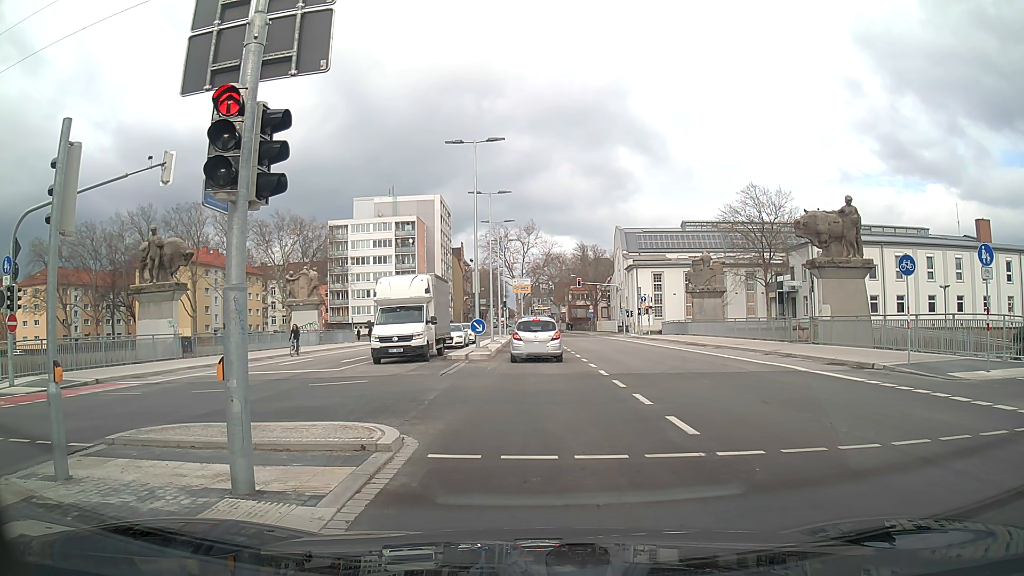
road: secondary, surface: asphalt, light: Day
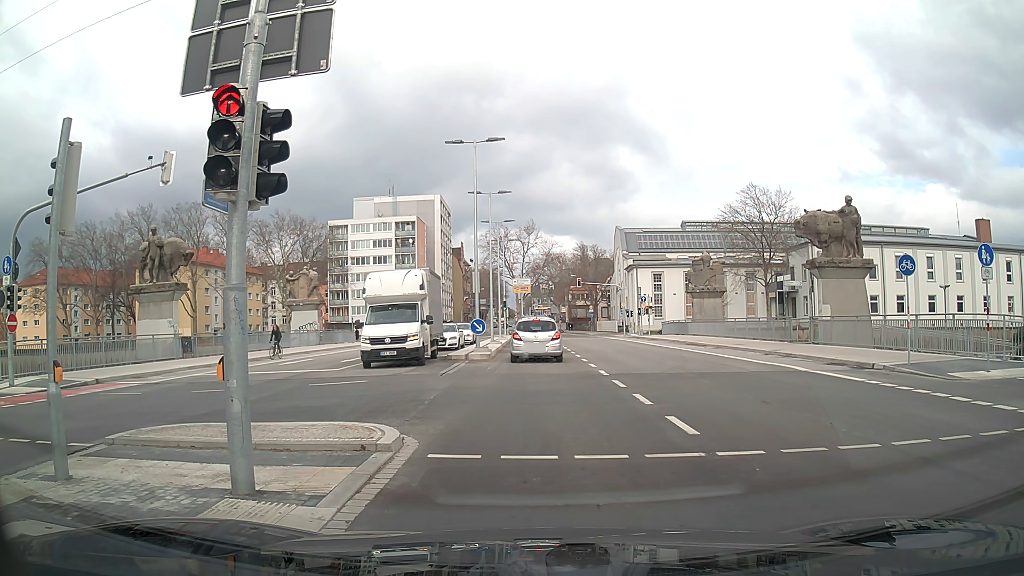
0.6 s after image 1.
(0.0, 0.0) m; 0°
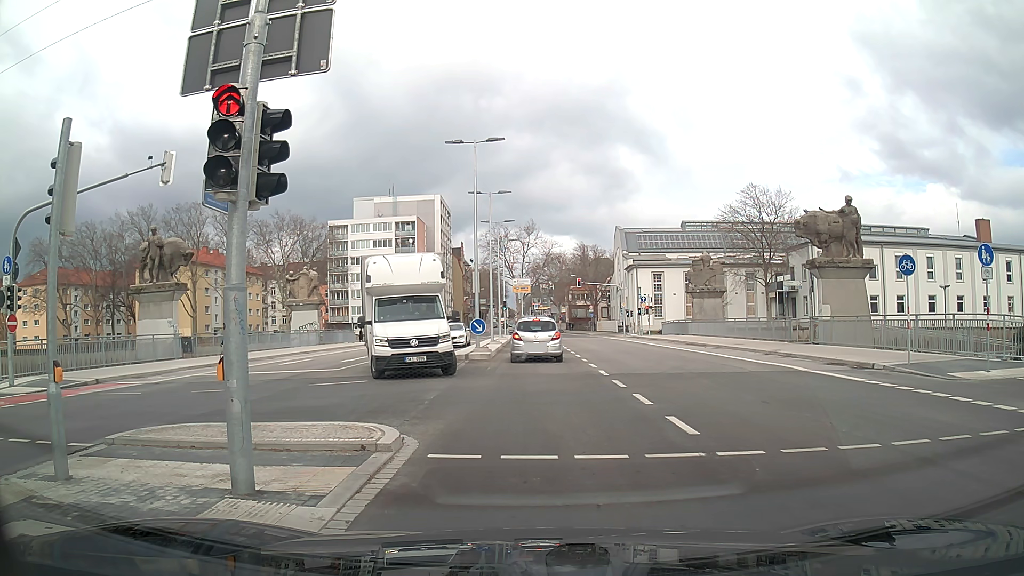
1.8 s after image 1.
(0.0, 0.0) m; 0°
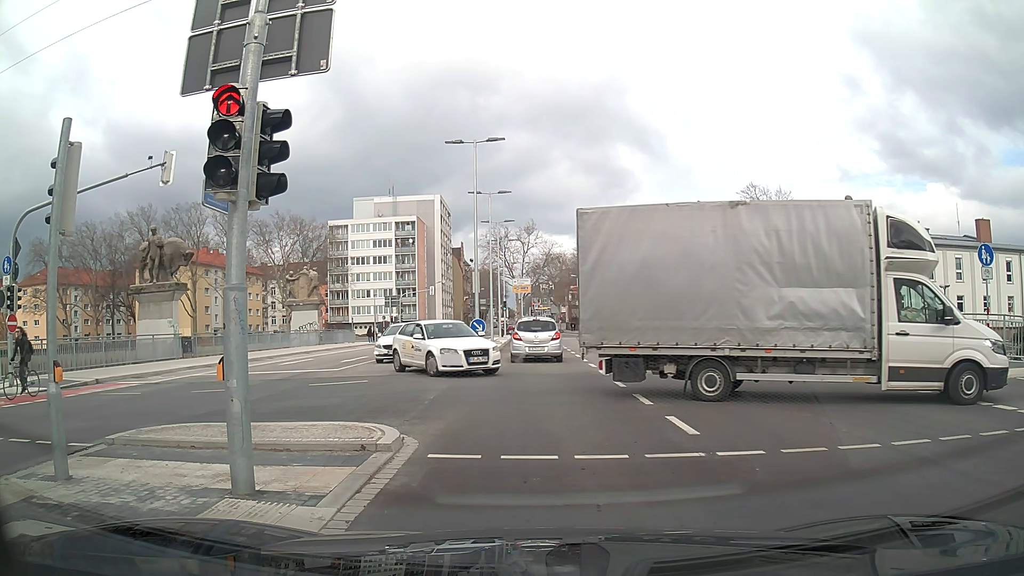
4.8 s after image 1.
(0.0, 0.0) m; 0°
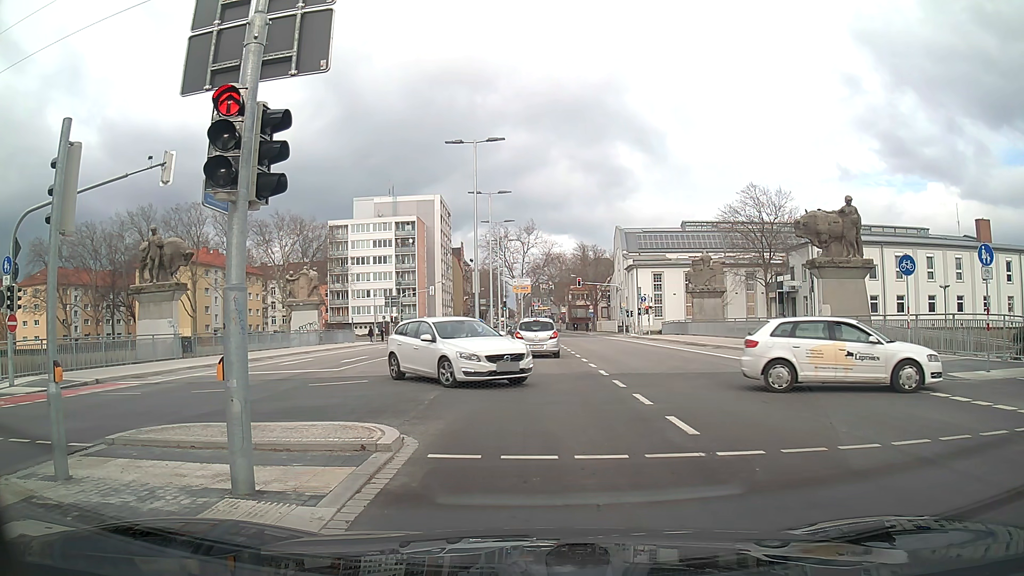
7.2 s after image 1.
(0.0, 0.0) m; 0°
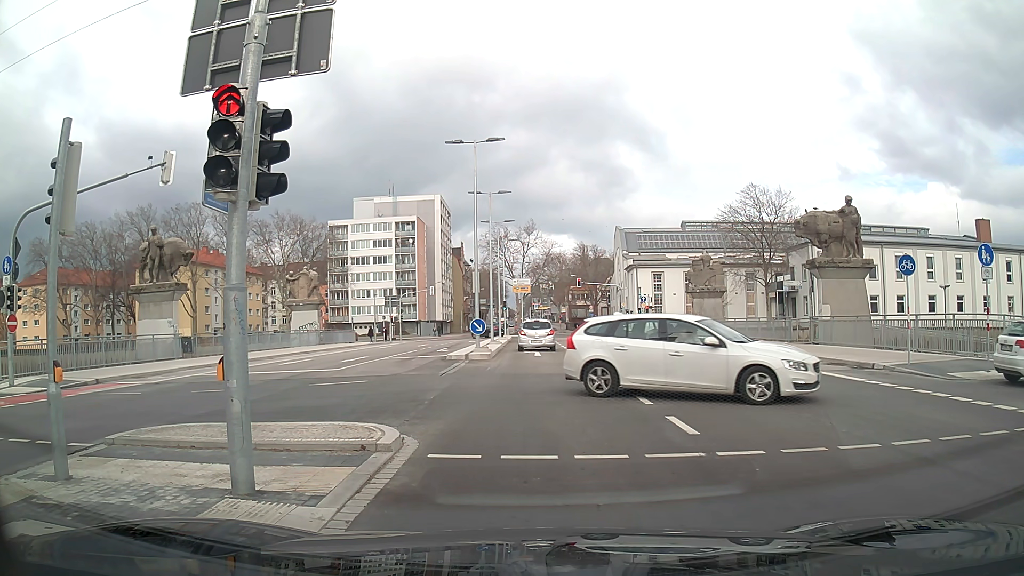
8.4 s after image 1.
(0.0, 0.0) m; 0°
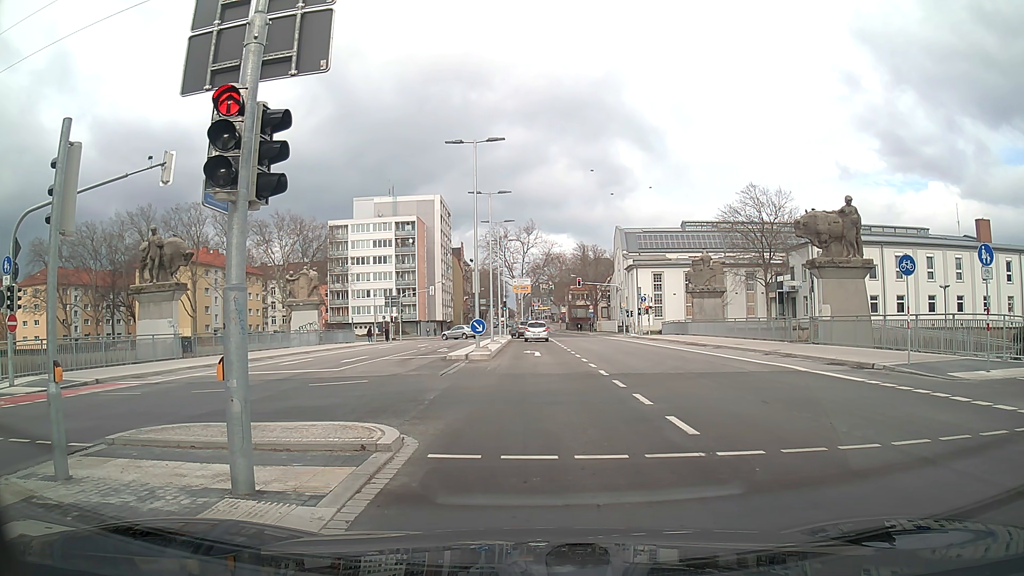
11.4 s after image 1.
(0.0, 0.0) m; 0°
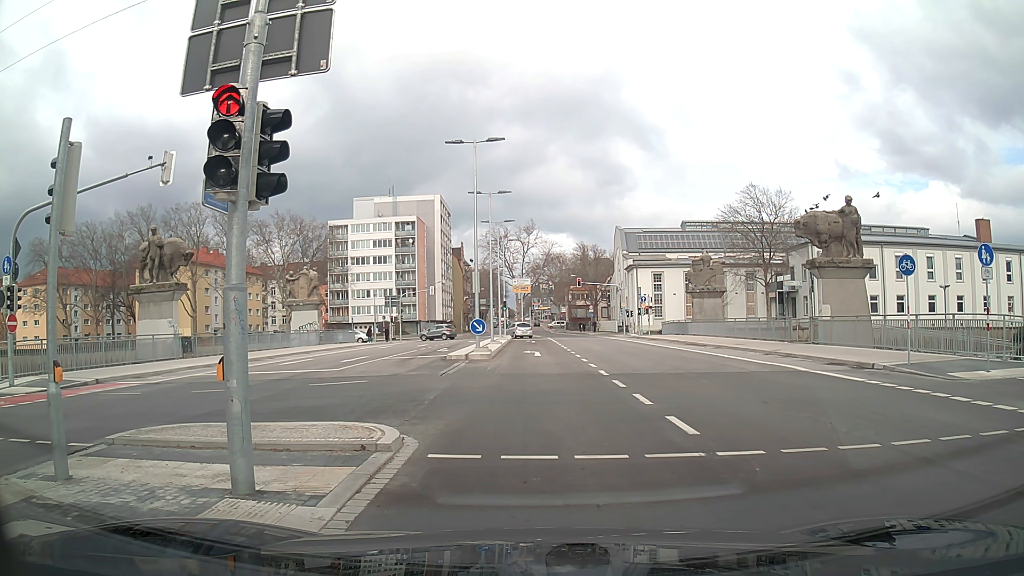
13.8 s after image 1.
(0.0, 0.0) m; 0°
(0, +10) (0, +20) (0, +30) (-1, +40) (-1, +50) (-1, +60) (-6, +69) (-14, +73) (-24, +74) (-34, +74) m
